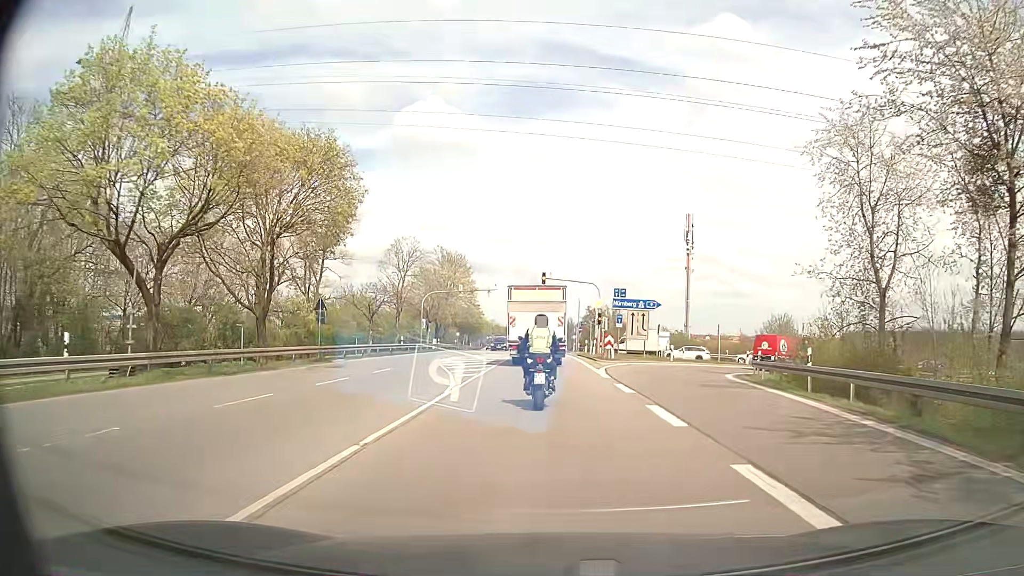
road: secondary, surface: asphalt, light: Day
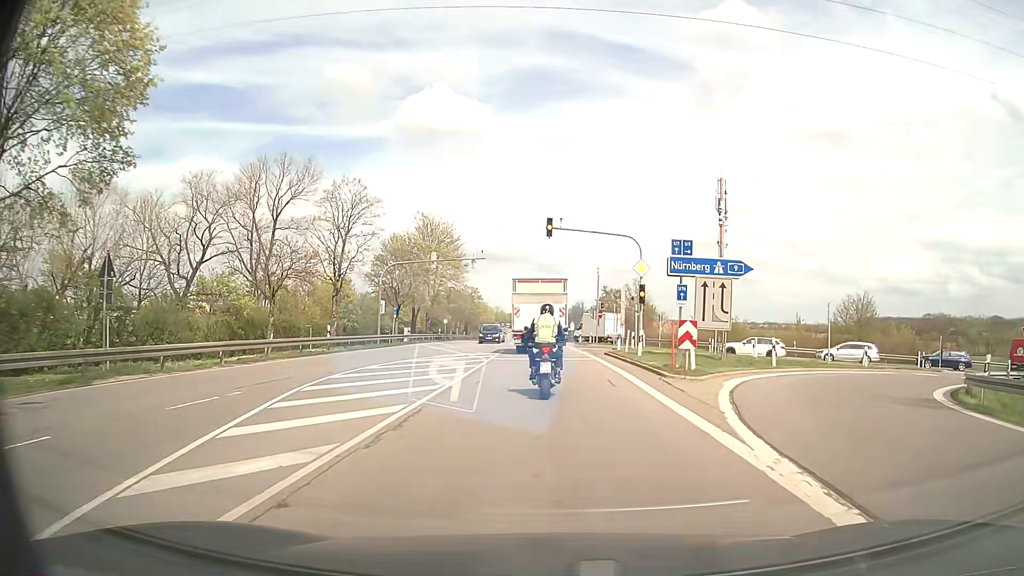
(-0.1, +19.6) m; 0°
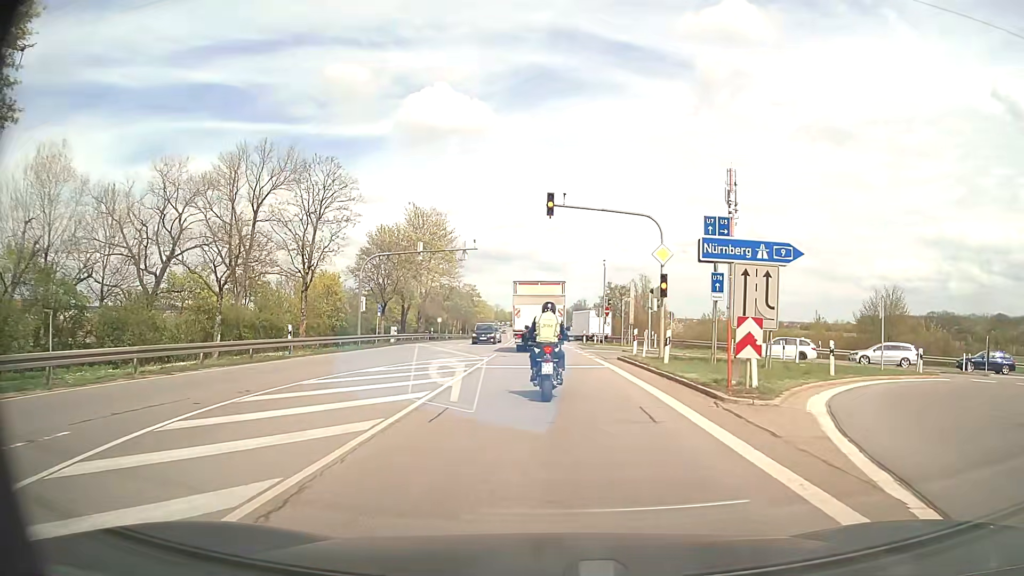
(0.0, +5.4) m; 0°
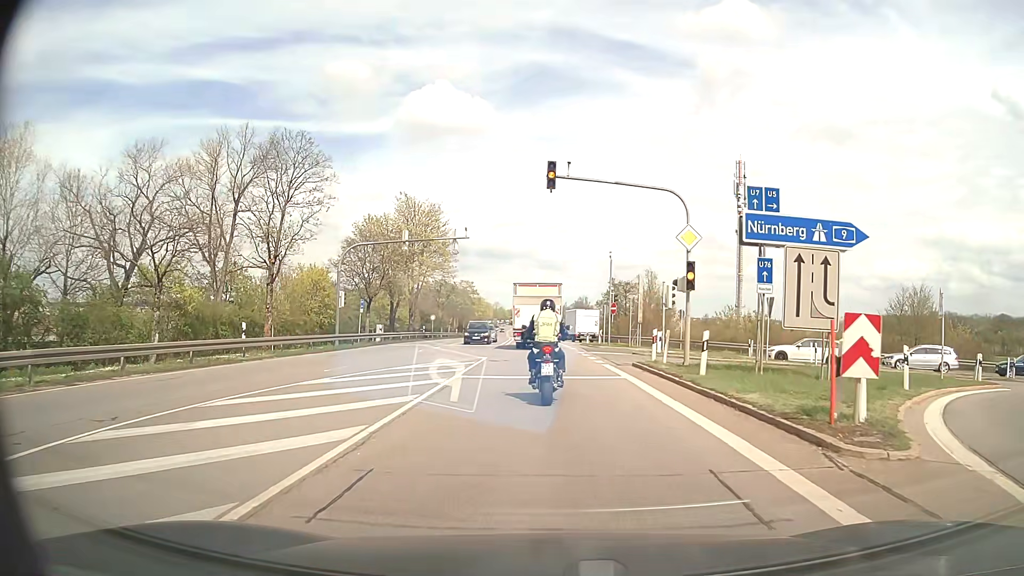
(0.0, +4.5) m; 0°
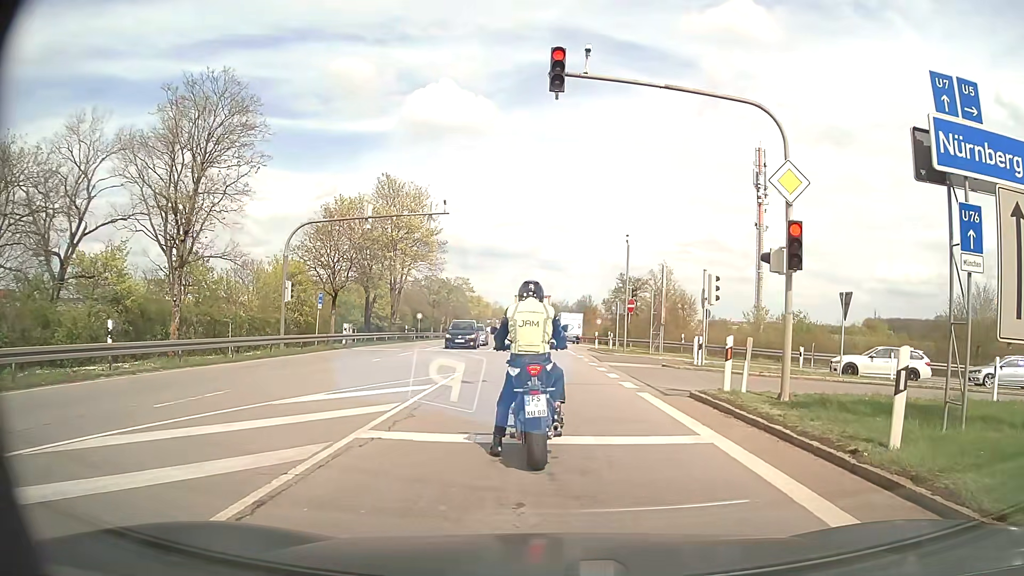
(0.0, +8.2) m; -1°
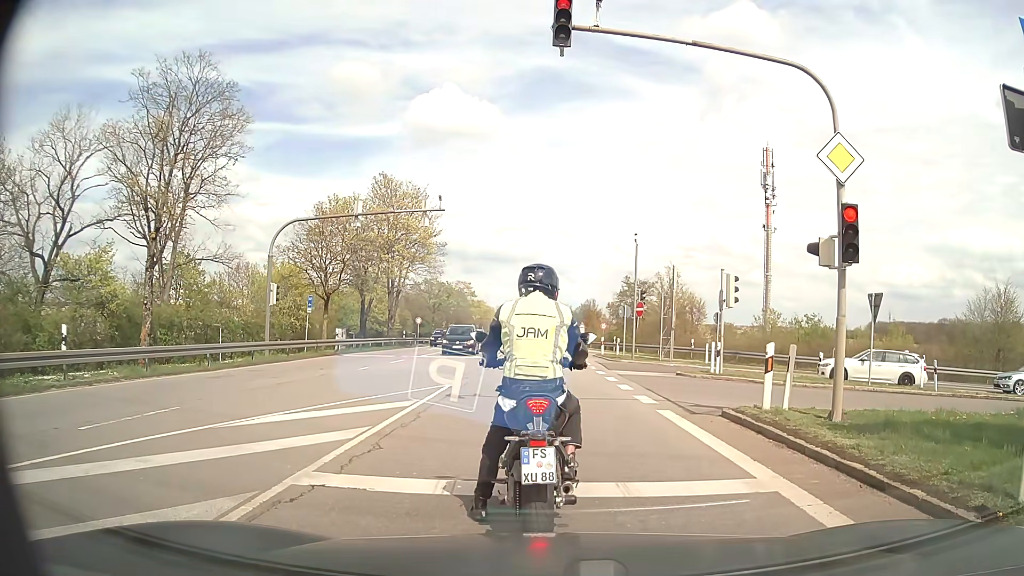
(0.0, +2.0) m; 0°
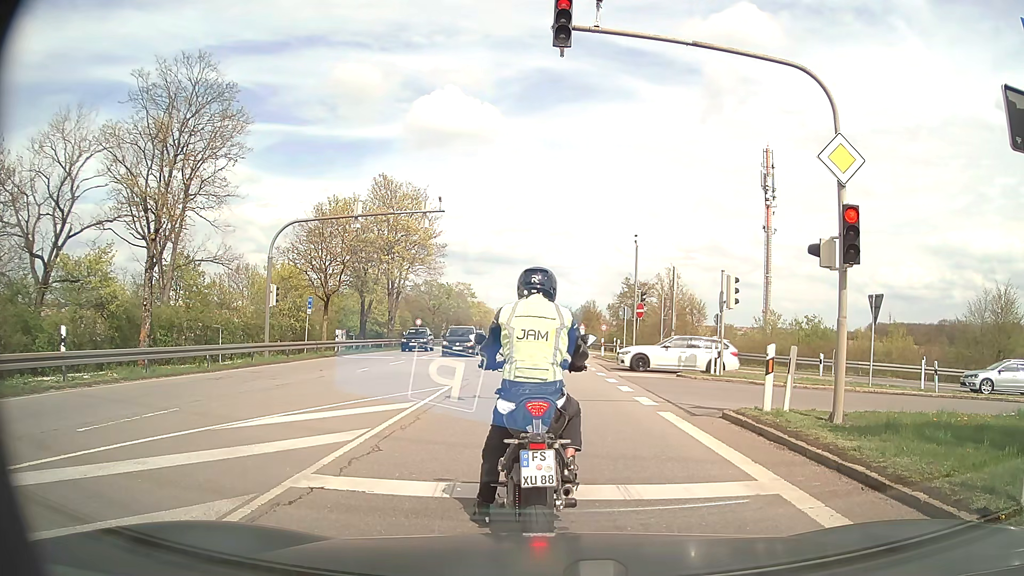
(0.0, +0.1) m; 0°
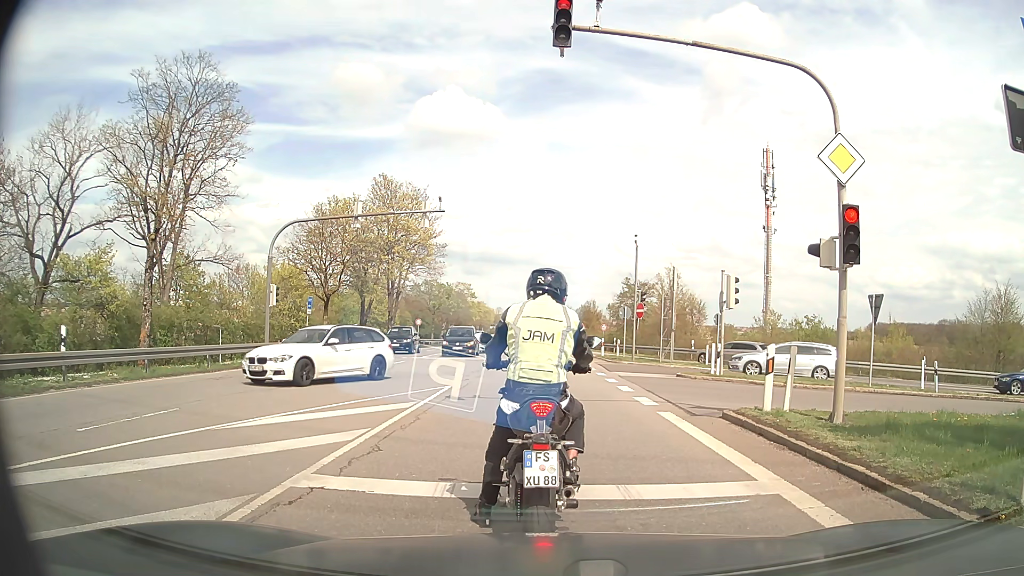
(0.0, 0.0) m; 0°
